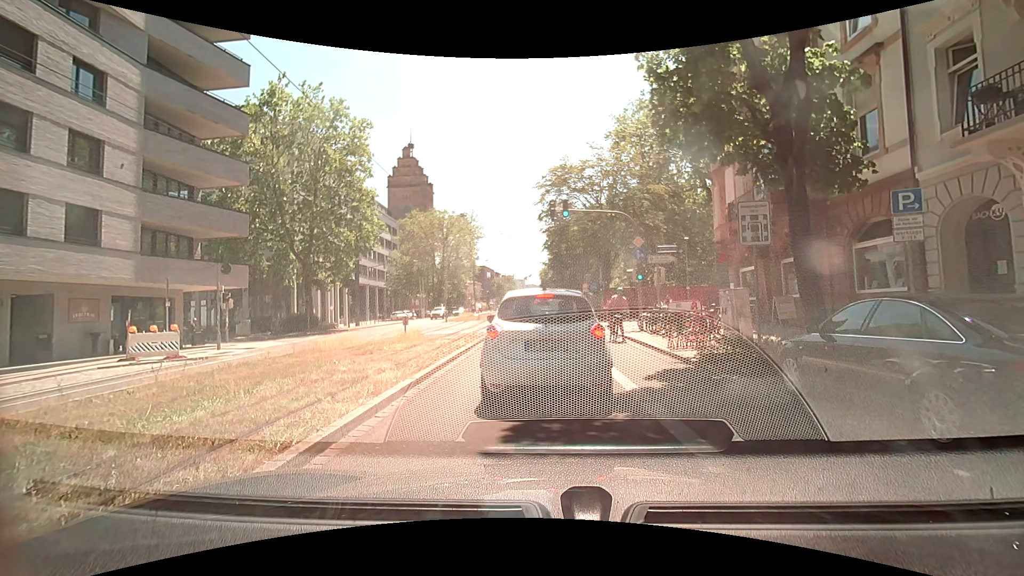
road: primary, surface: asphalt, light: Day
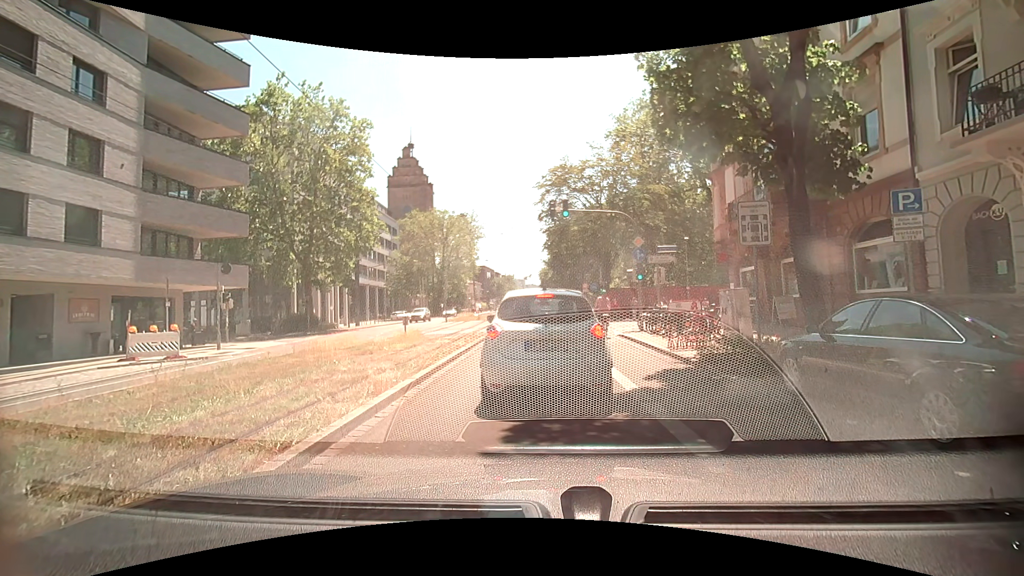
(0.0, 0.0) m; 0°
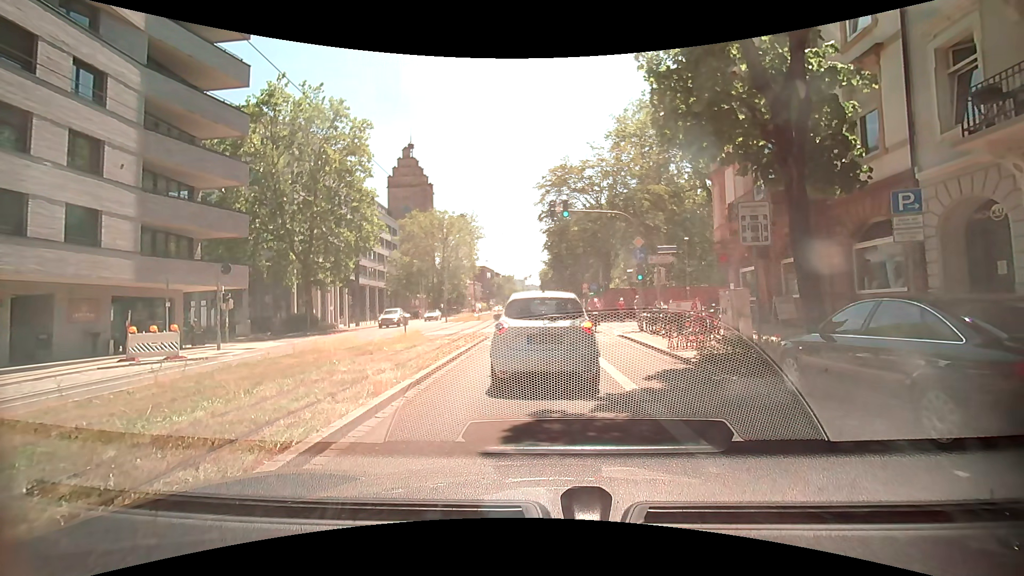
(0.0, 0.0) m; 0°
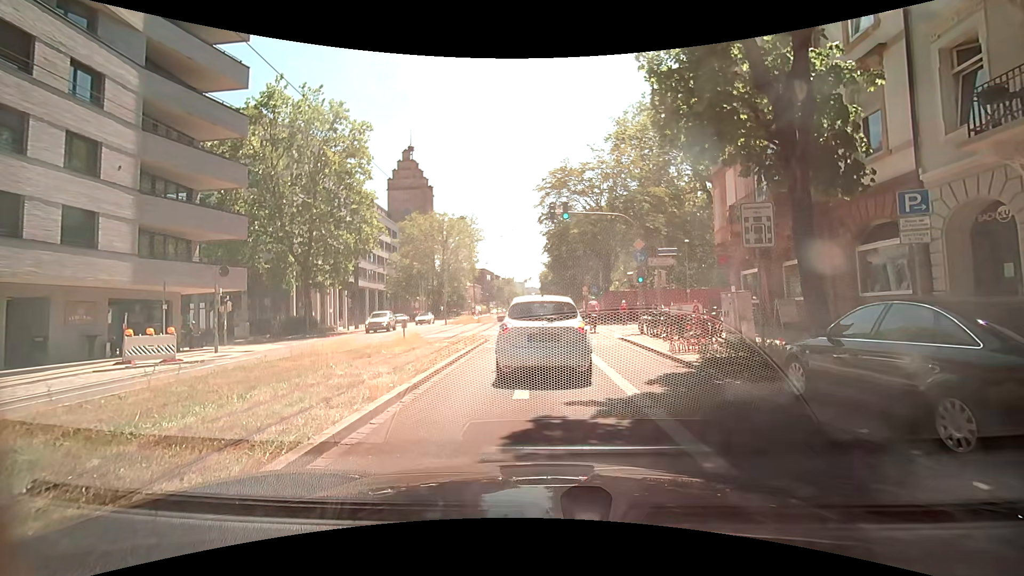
(0.0, +0.2) m; 0°
